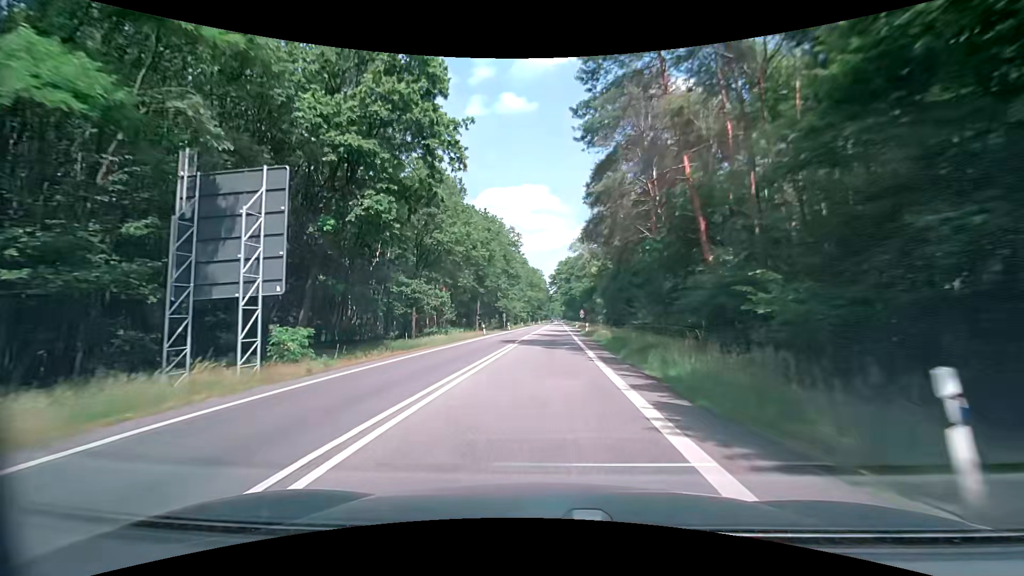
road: secondary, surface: asphalt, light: Day
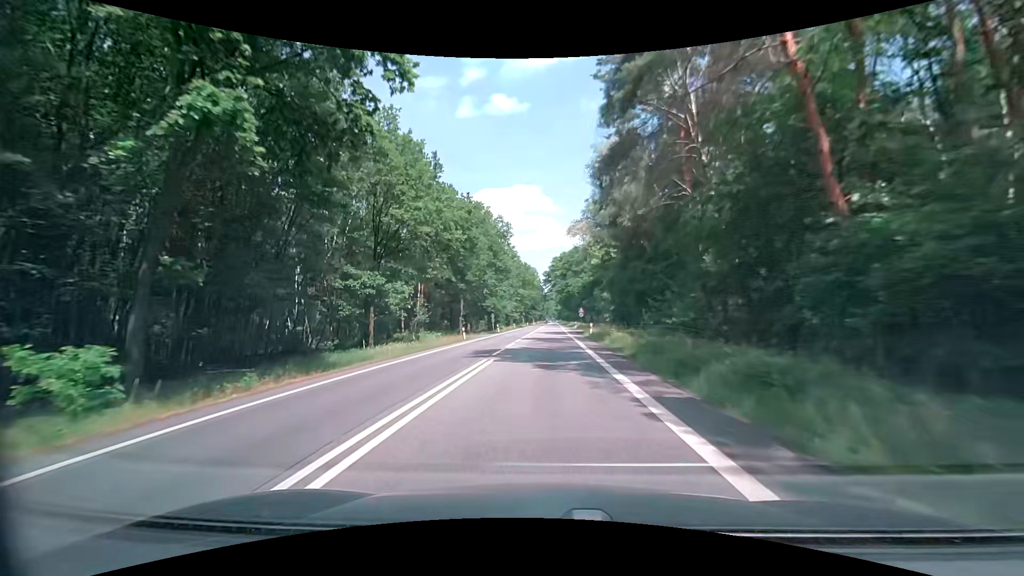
(0.0, +10.6) m; +1°
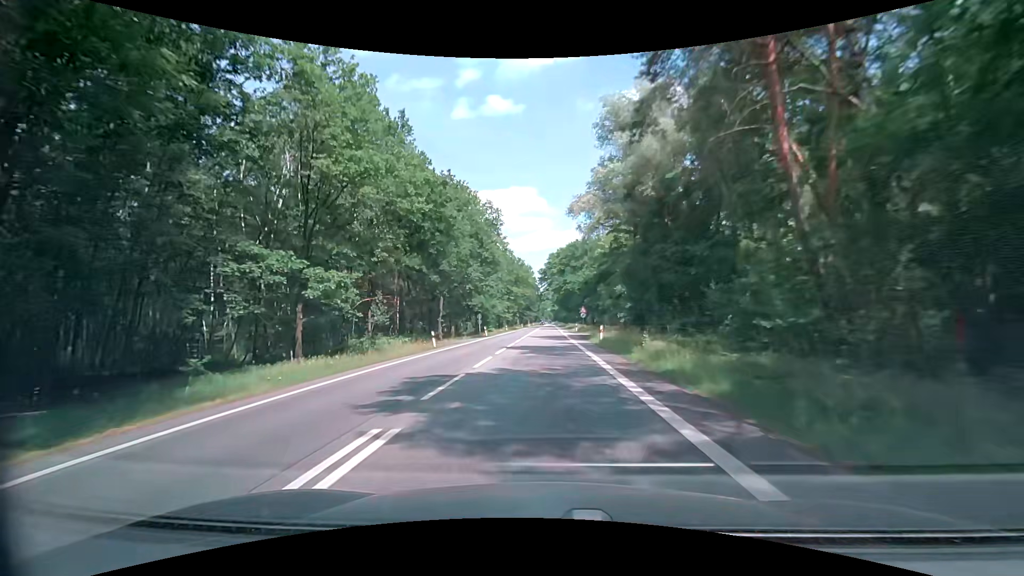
(0.0, +10.9) m; 0°
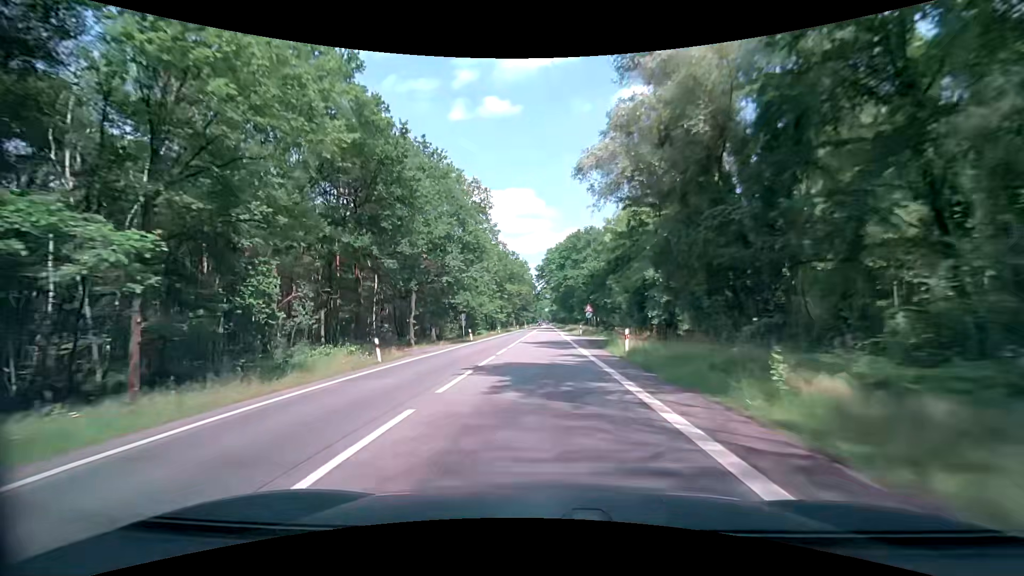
(0.0, +11.1) m; 0°
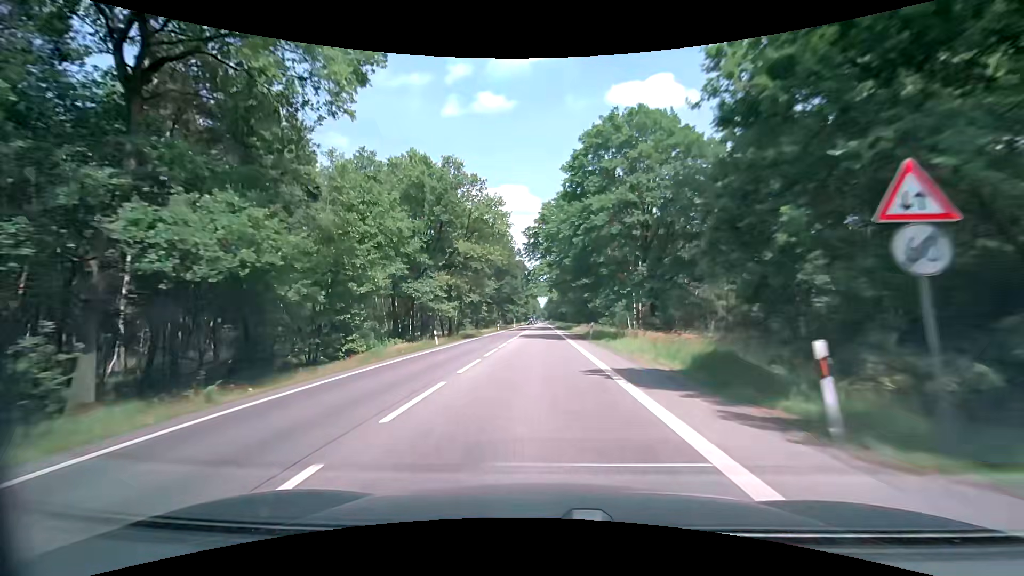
(+0.6, +45.2) m; +1°
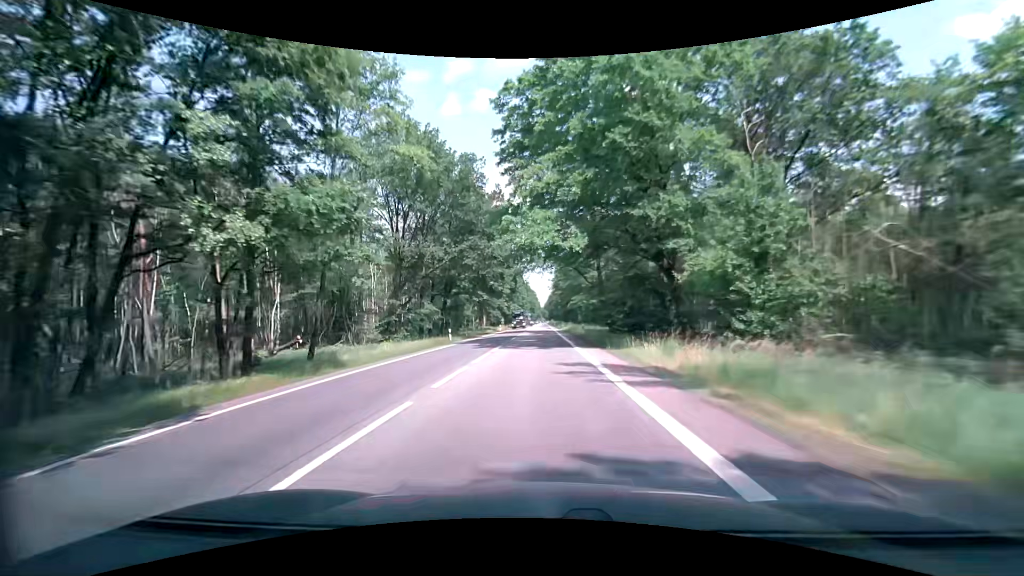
(+0.1, +44.8) m; 0°
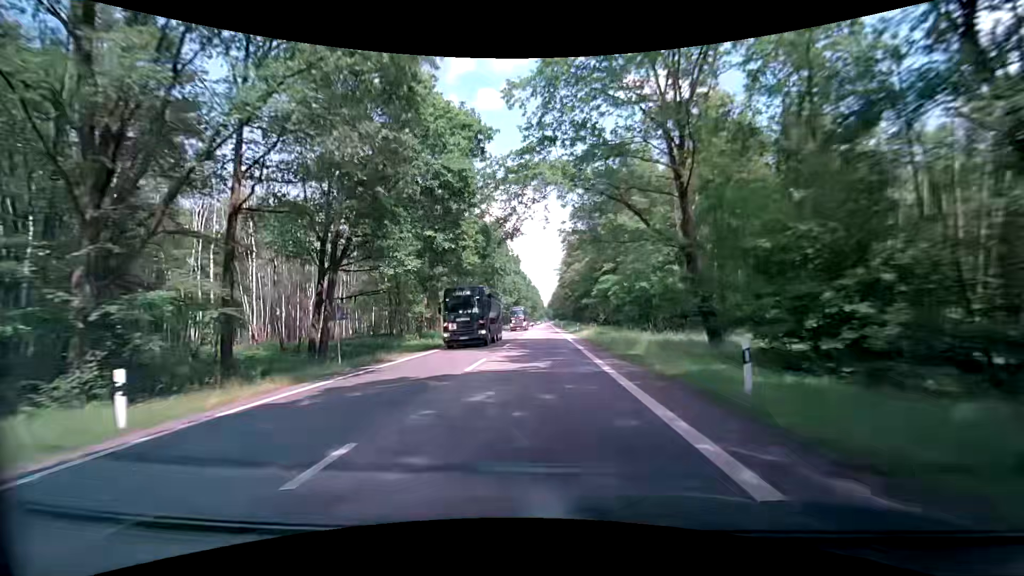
(+0.2, +33.3) m; 0°
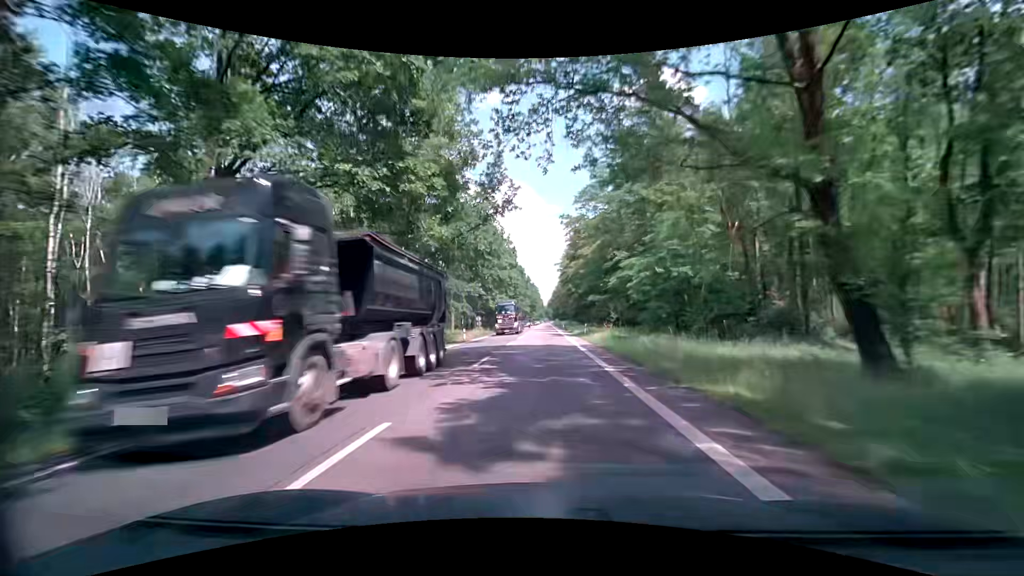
(-0.1, +11.1) m; 0°
